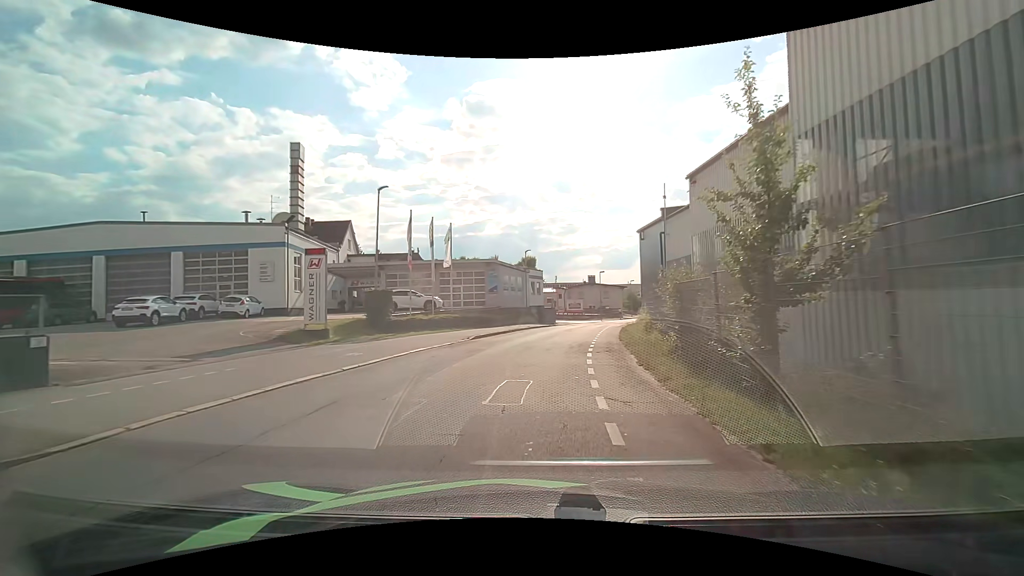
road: residential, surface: asphalt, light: Day
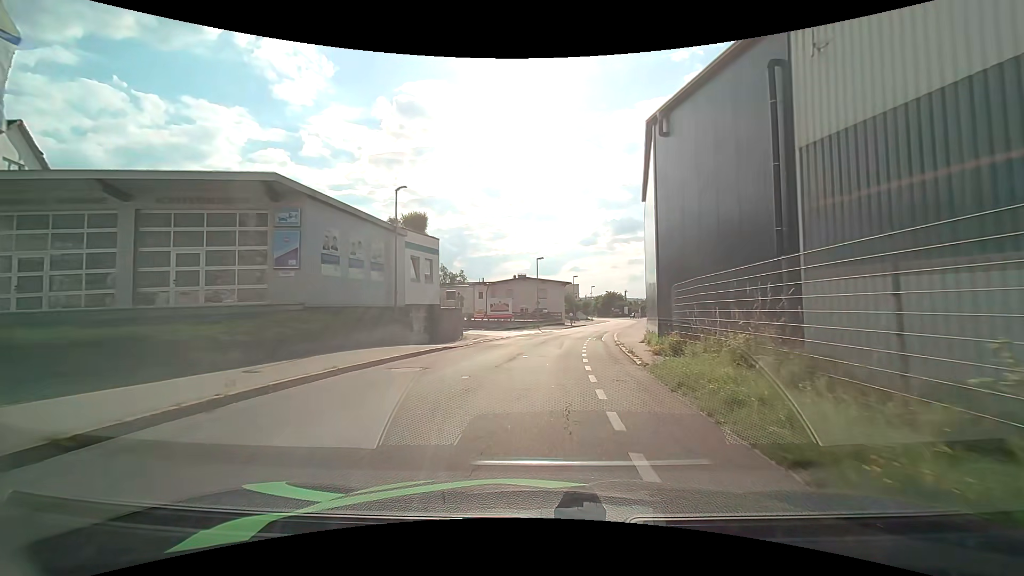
(+1.4, +27.8) m; +7°
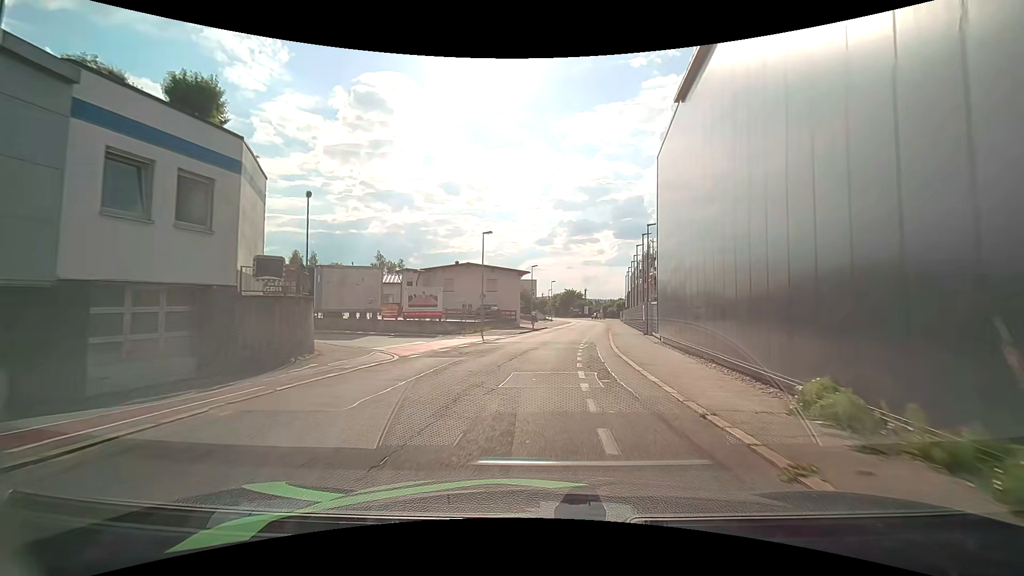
(+0.7, +17.3) m; +4°
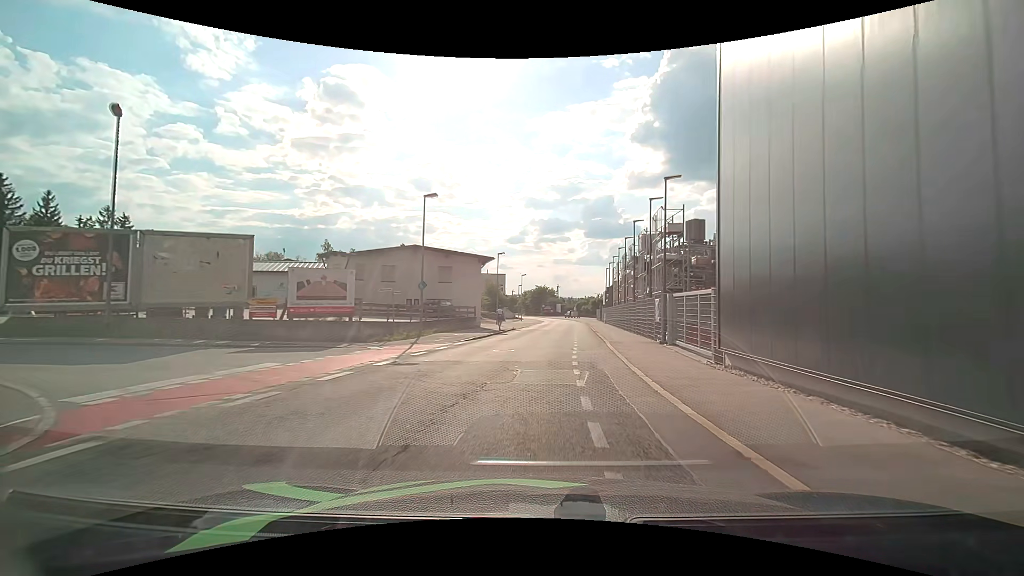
(+0.6, +11.8) m; +7°
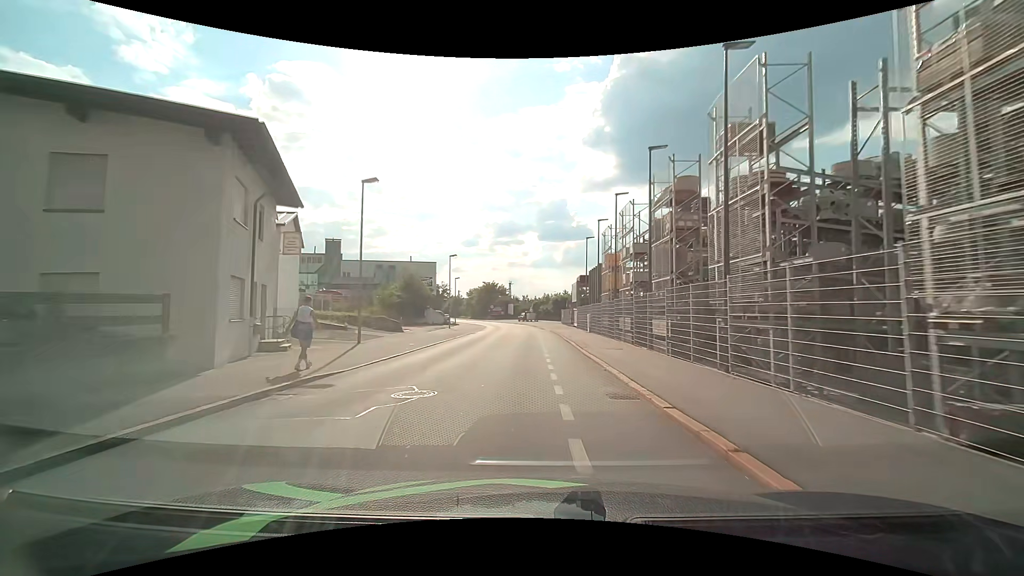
(+0.6, +31.1) m; +3°
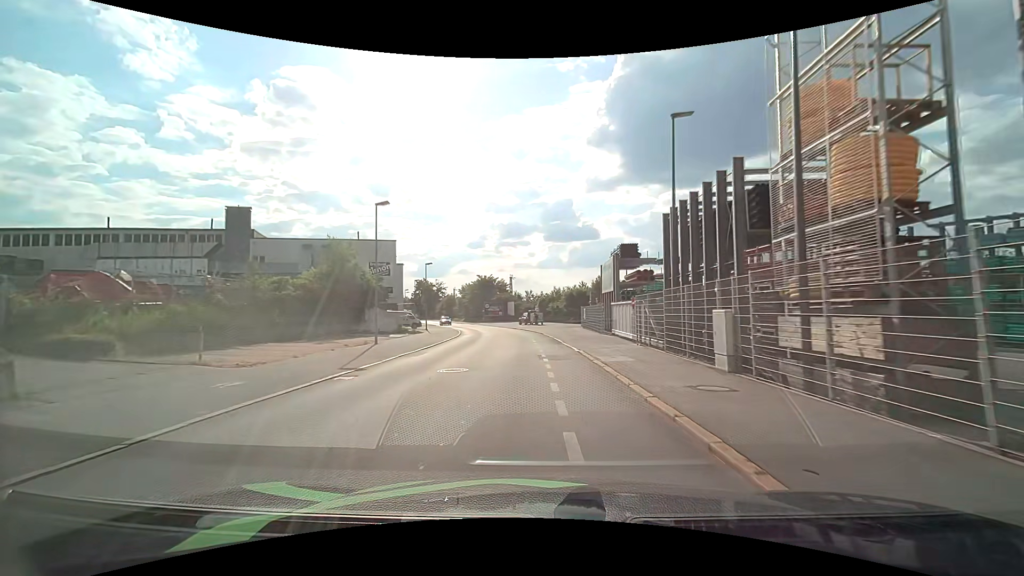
(-0.1, +26.3) m; -1°
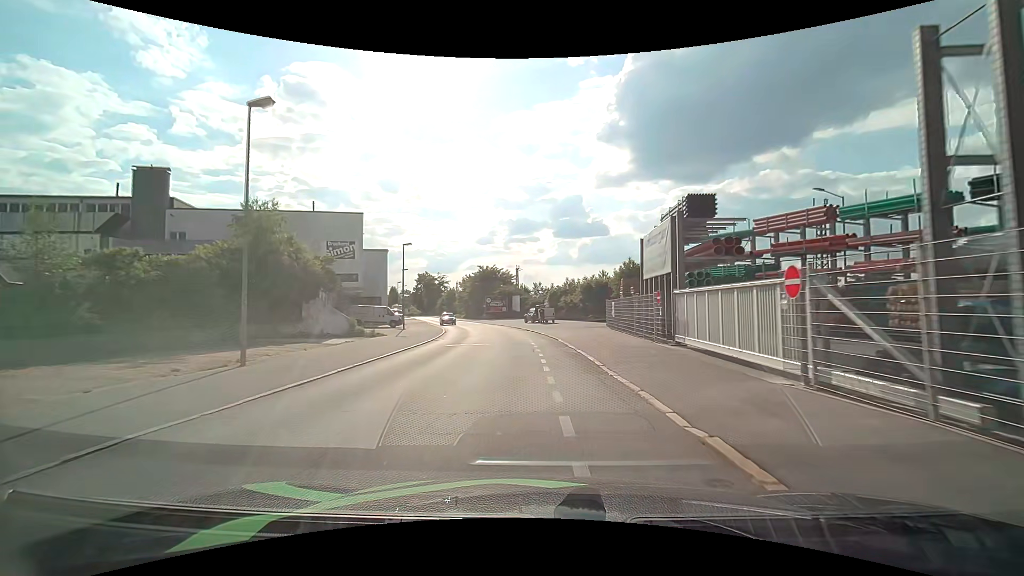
(-0.1, +13.3) m; -1°
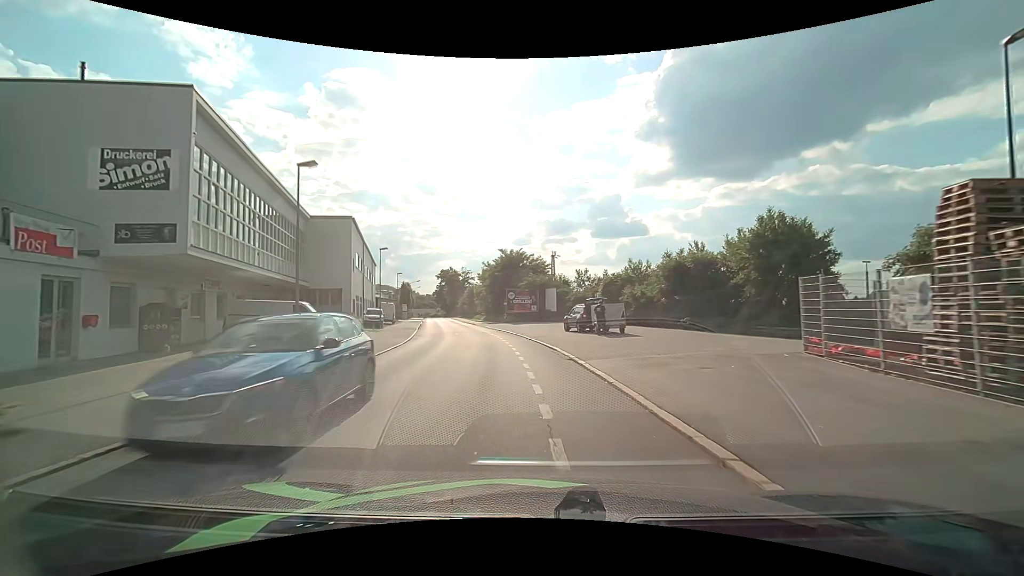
(-0.9, +25.2) m; -5°
(0, +10) (-1, +20) (-3, +30) (-5, +40) (-7, +49) (-9, +59) (-11, +69) (-13, +79) (-16, +88) (-18, +98) m
